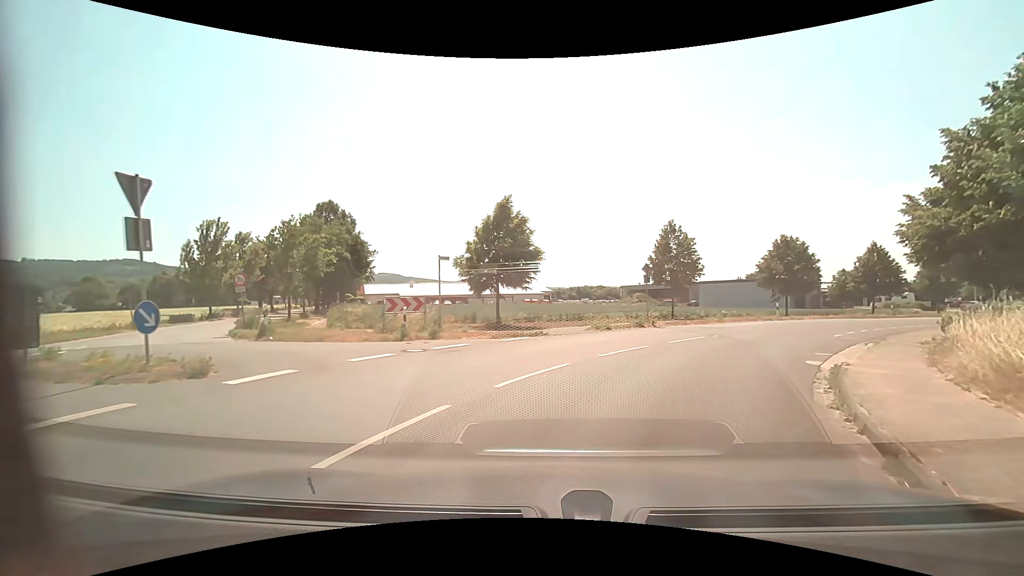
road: unclassified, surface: asphalt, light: Day
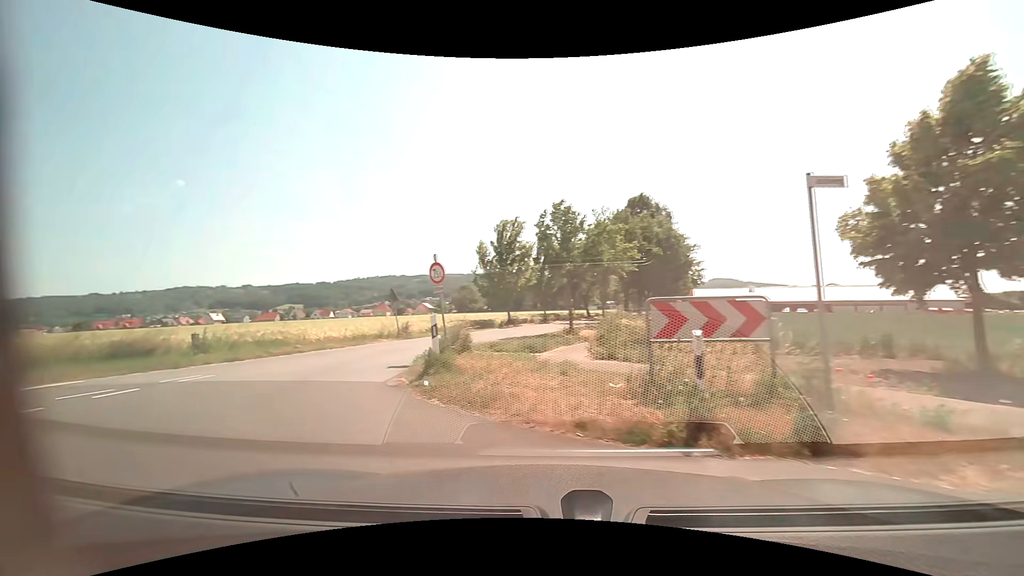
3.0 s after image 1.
(-1.6, +12.0) m; -34°
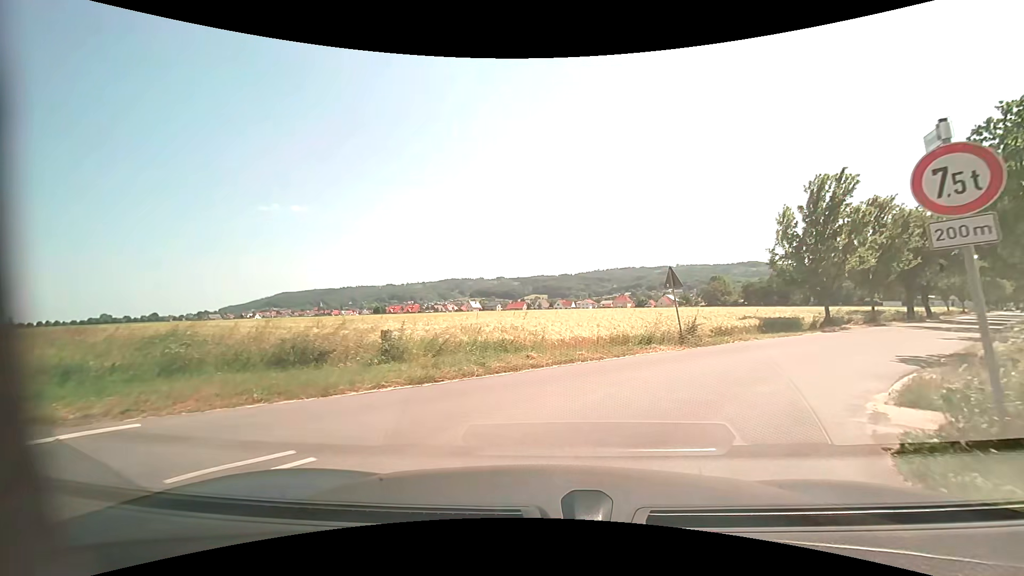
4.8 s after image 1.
(-3.3, +8.4) m; -30°
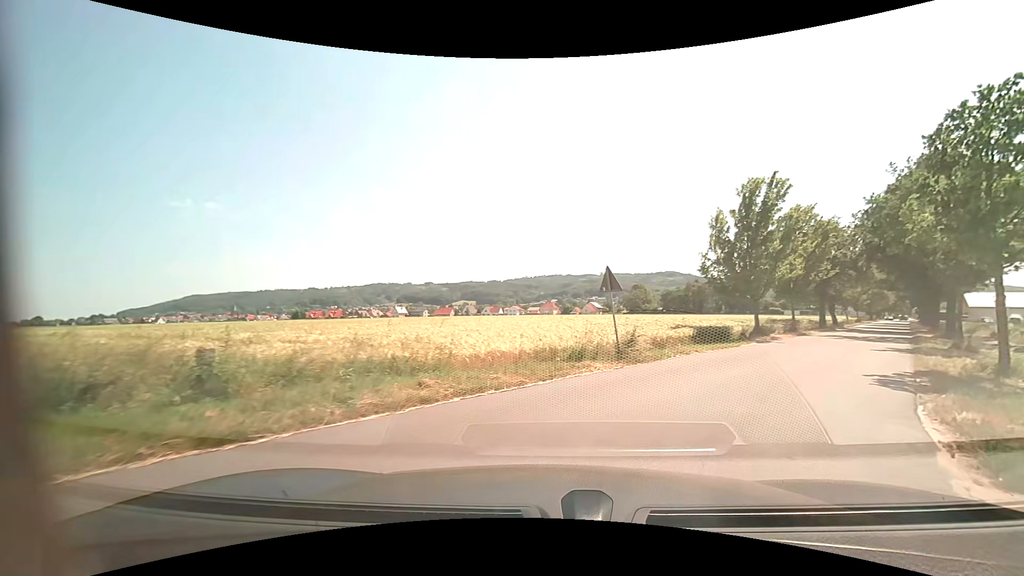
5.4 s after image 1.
(+0.2, +3.4) m; +9°
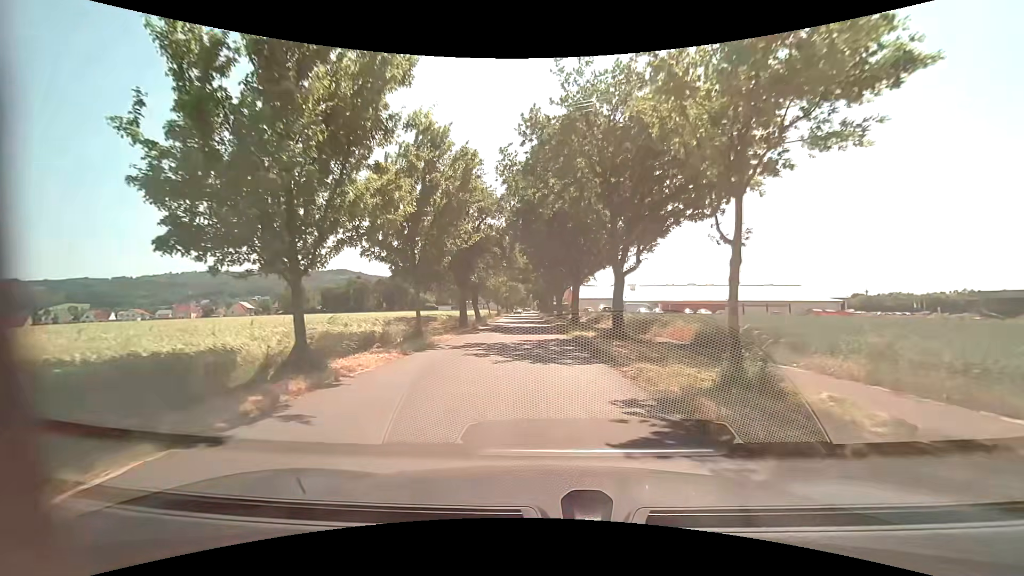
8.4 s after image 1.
(+9.2, +18.7) m; +37°
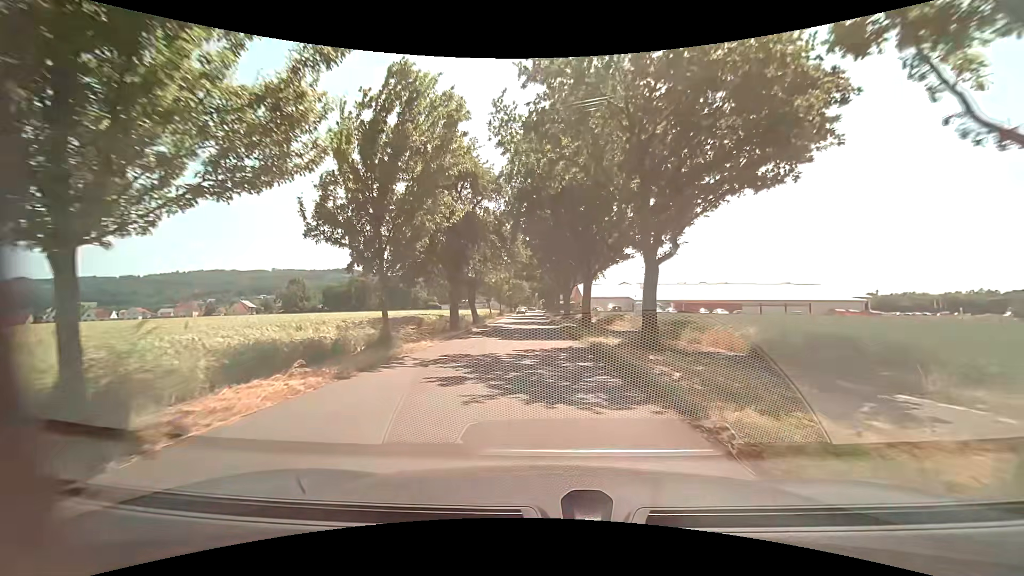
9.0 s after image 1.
(0.0, +5.4) m; -1°
